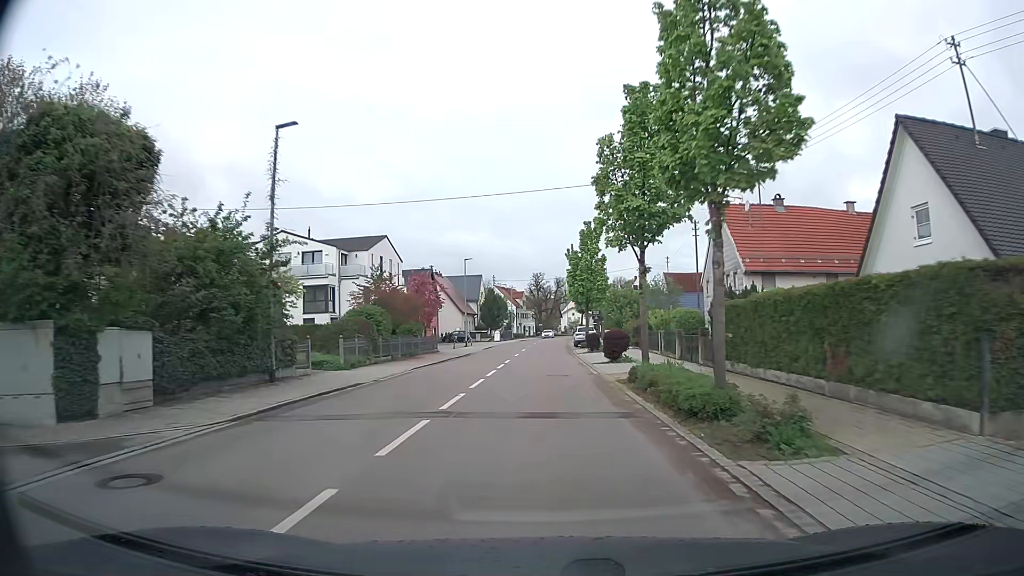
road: tertiary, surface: asphalt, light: Day
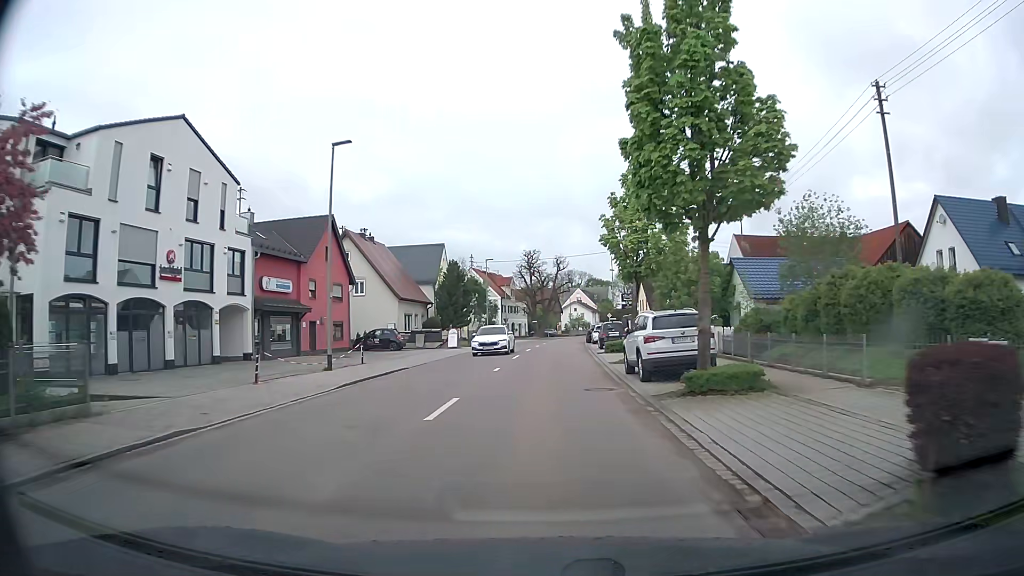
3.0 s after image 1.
(+0.1, +38.1) m; 0°
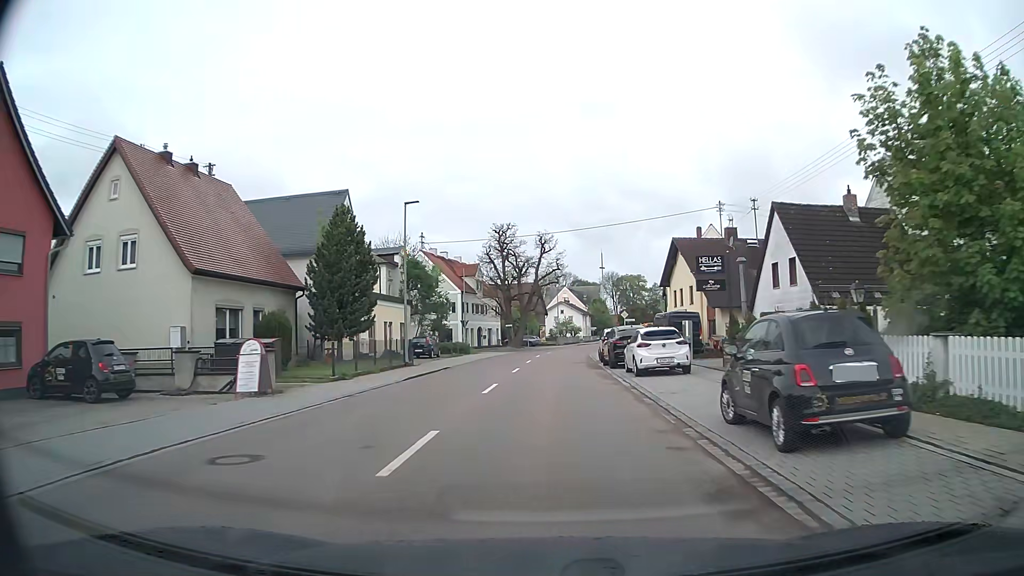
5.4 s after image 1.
(+0.3, +30.6) m; +2°
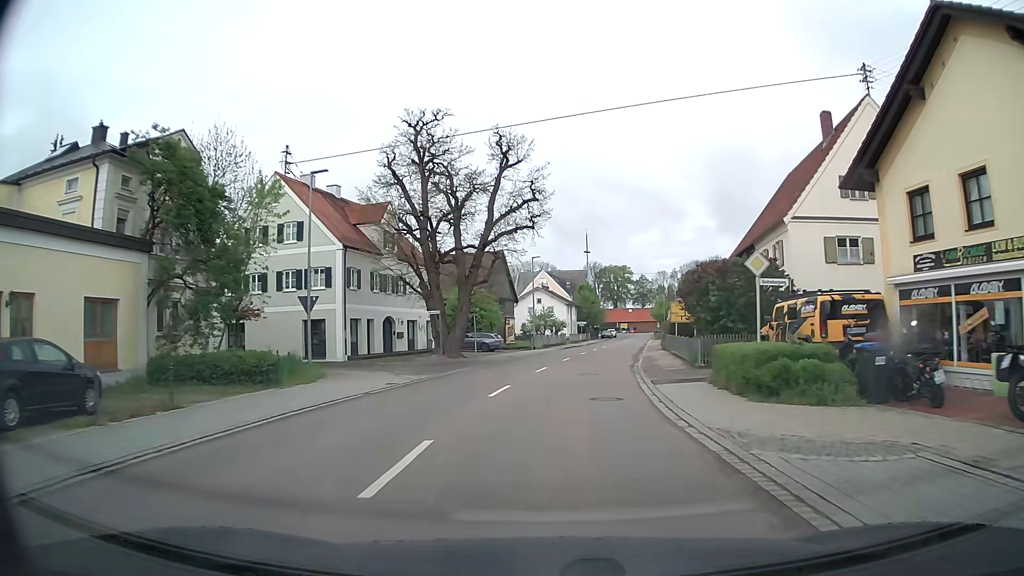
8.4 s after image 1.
(+0.5, +36.9) m; +2°
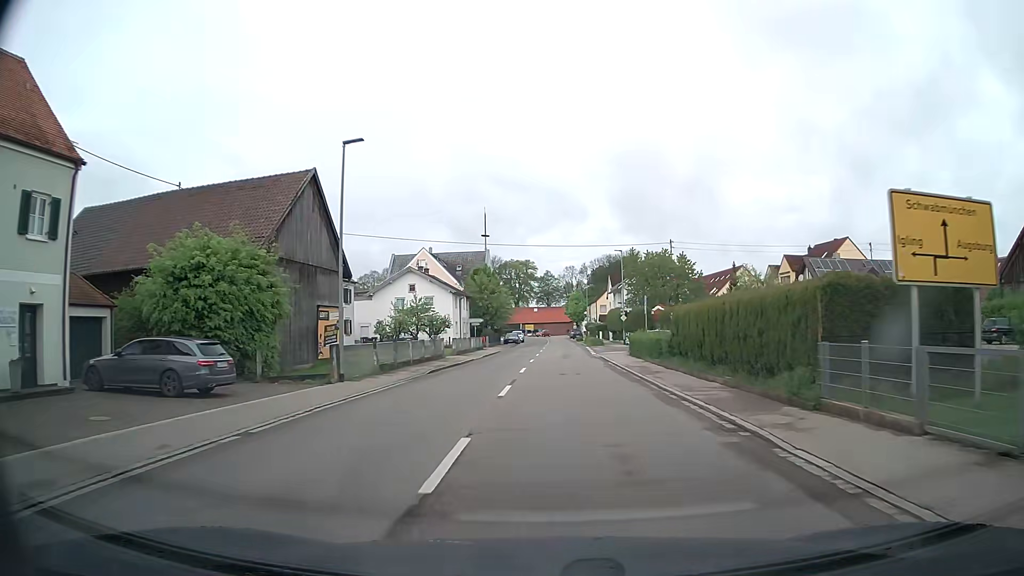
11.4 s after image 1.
(+1.9, +35.5) m; +8°
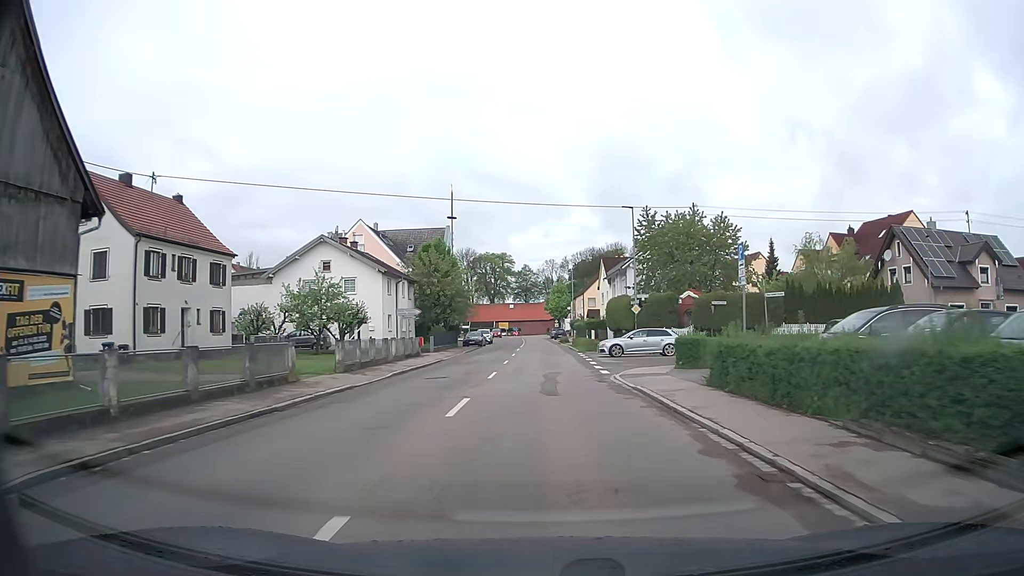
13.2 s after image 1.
(+0.5, +22.0) m; +2°
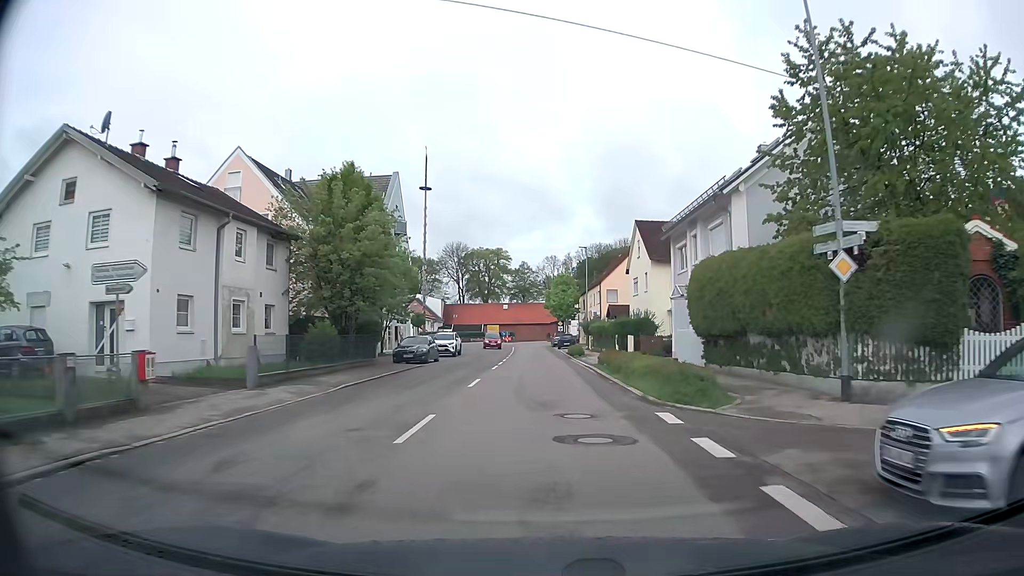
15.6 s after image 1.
(0.0, +29.3) m; 0°
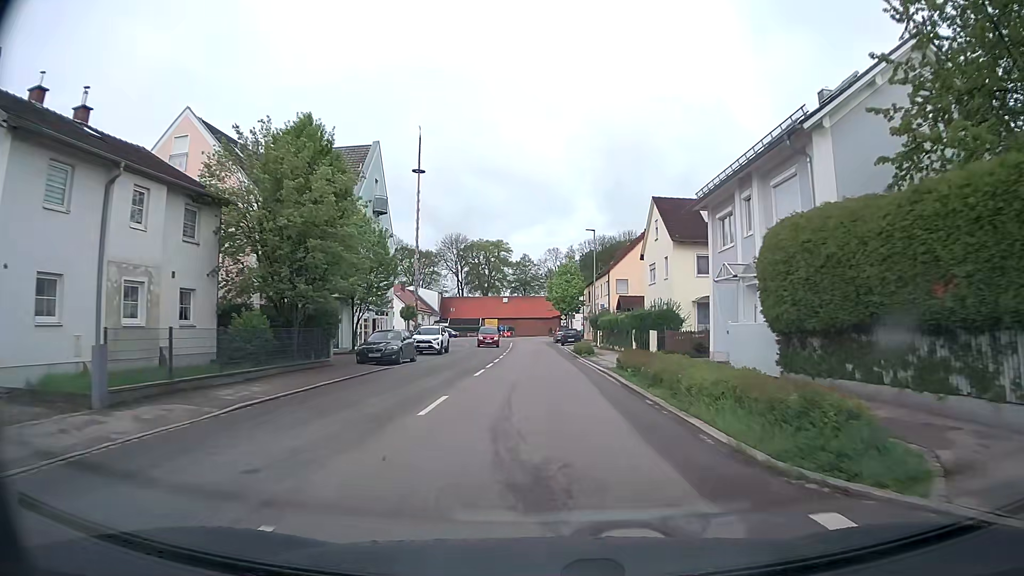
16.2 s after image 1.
(0.0, +7.1) m; +1°
(0, +10) (0, +20) (0, +30) (-1, +40) (-1, +50) (-1, +60) (-2, +70) (-2, +80) (-1, +90) (+5, +98) m
